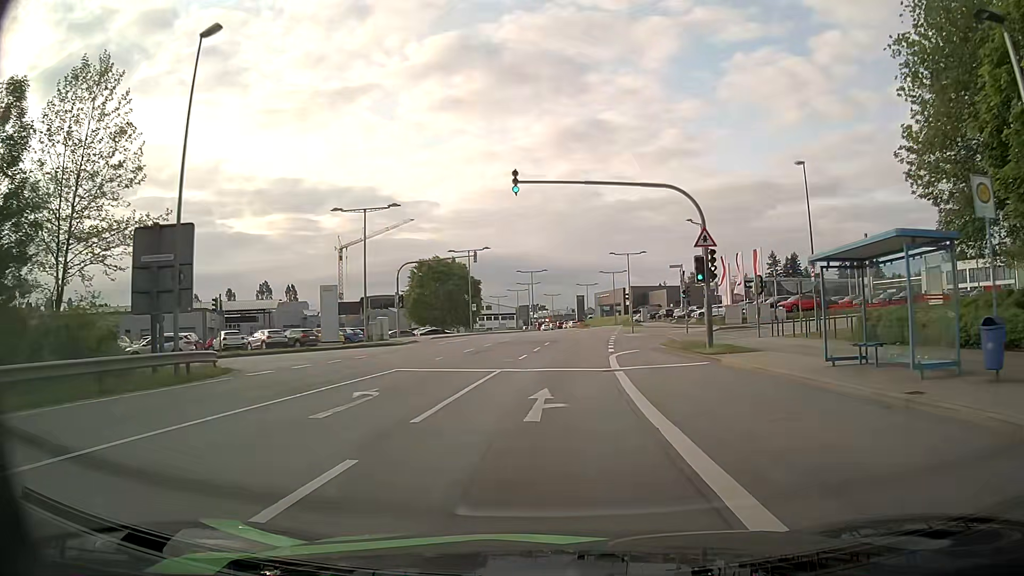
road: secondary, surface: asphalt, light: Day
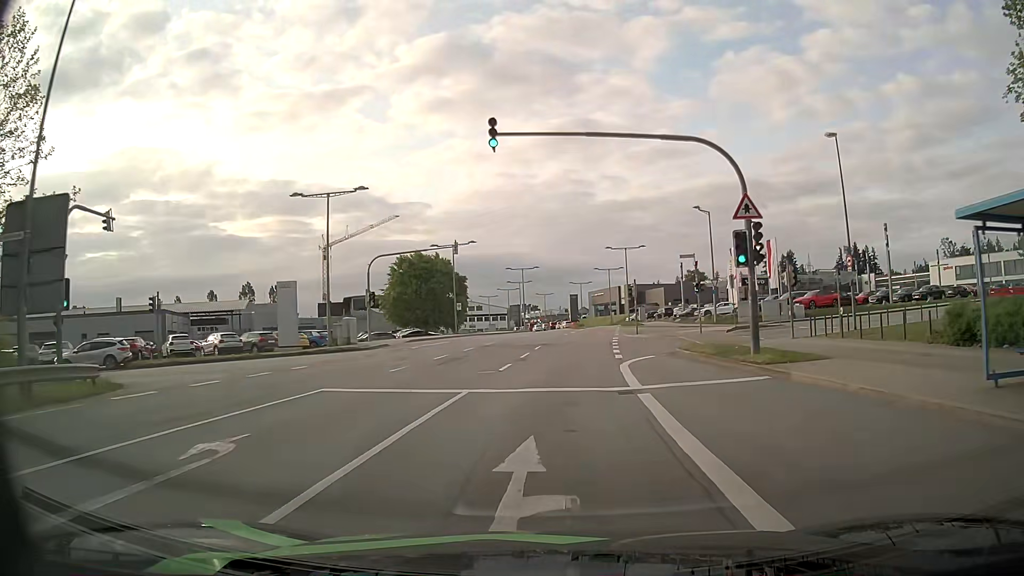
(0.0, +6.3) m; 0°
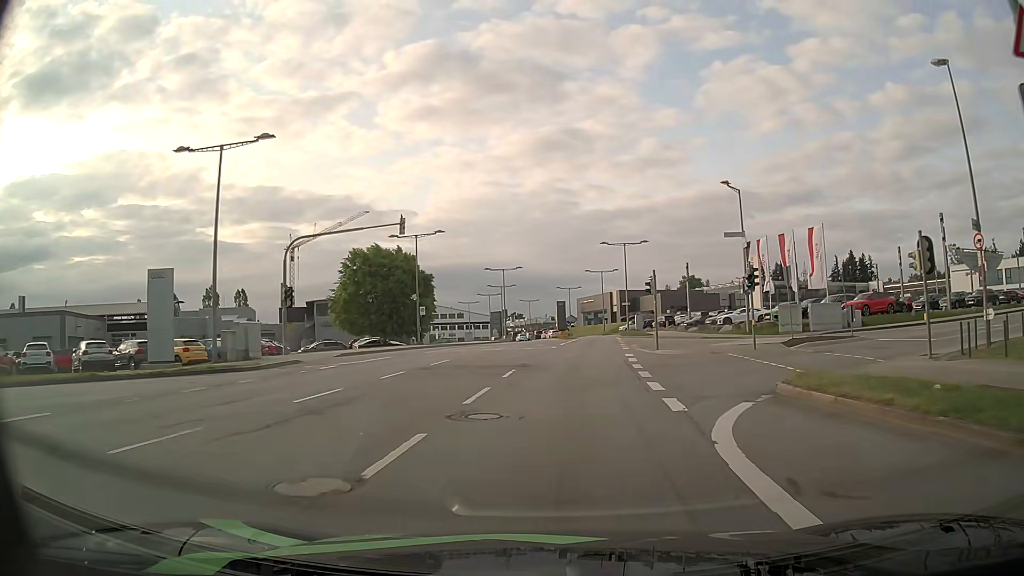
(+0.1, +12.7) m; +1°
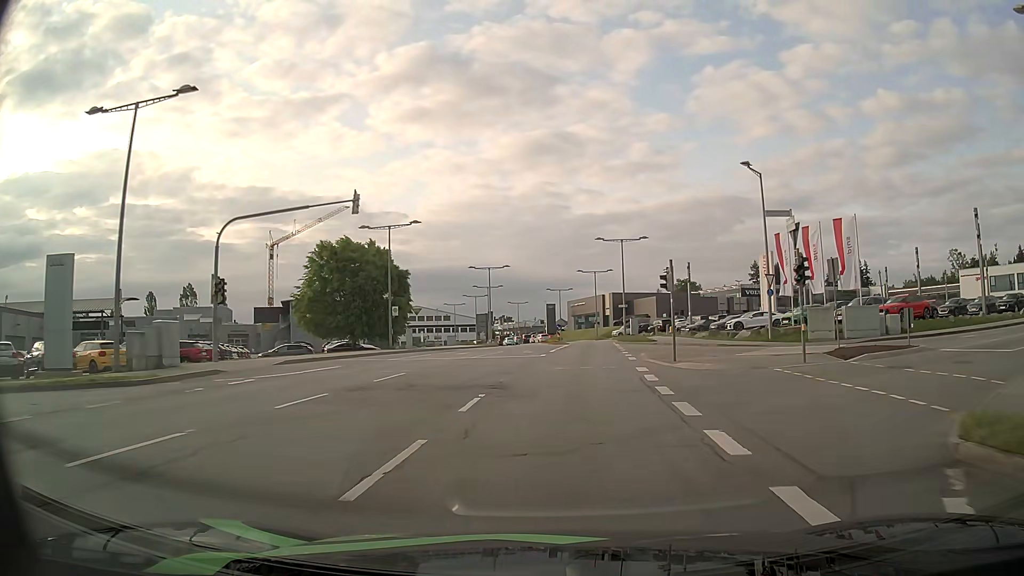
(0.0, +6.4) m; +1°
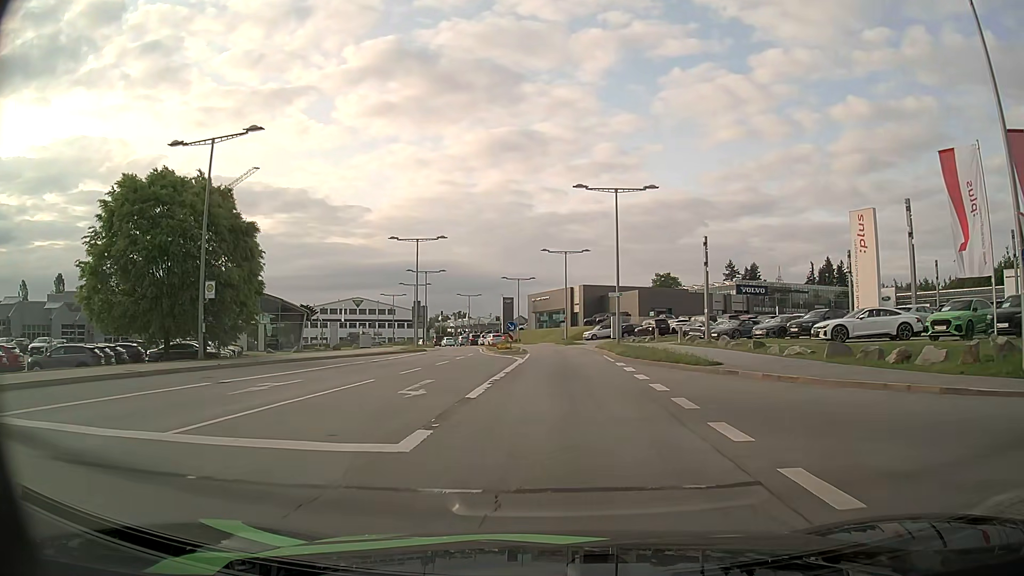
(+0.7, +23.3) m; +3°
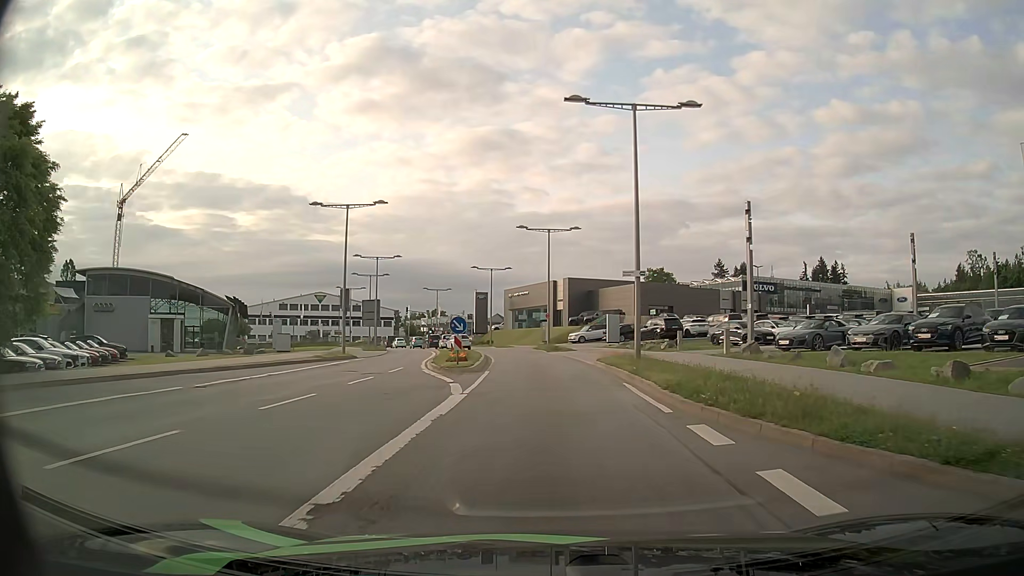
(+0.2, +15.3) m; +2°
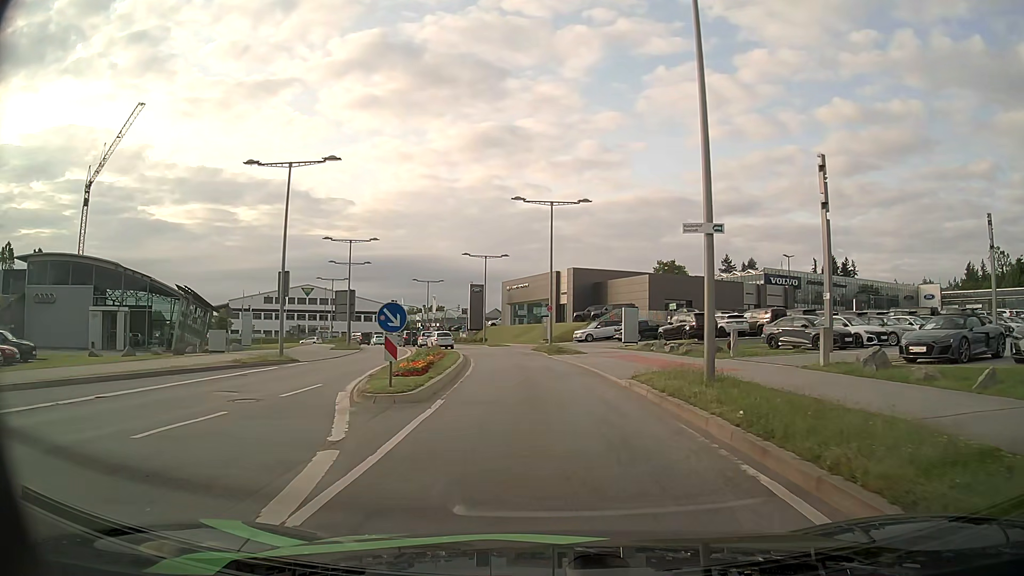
(0.0, +10.0) m; 0°
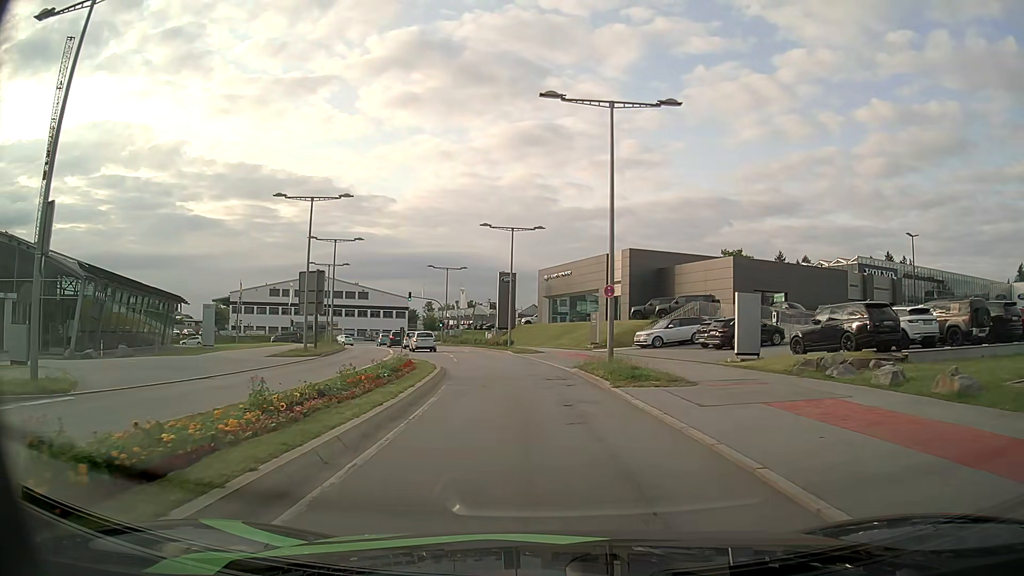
(-0.4, +18.5) m; -3°
